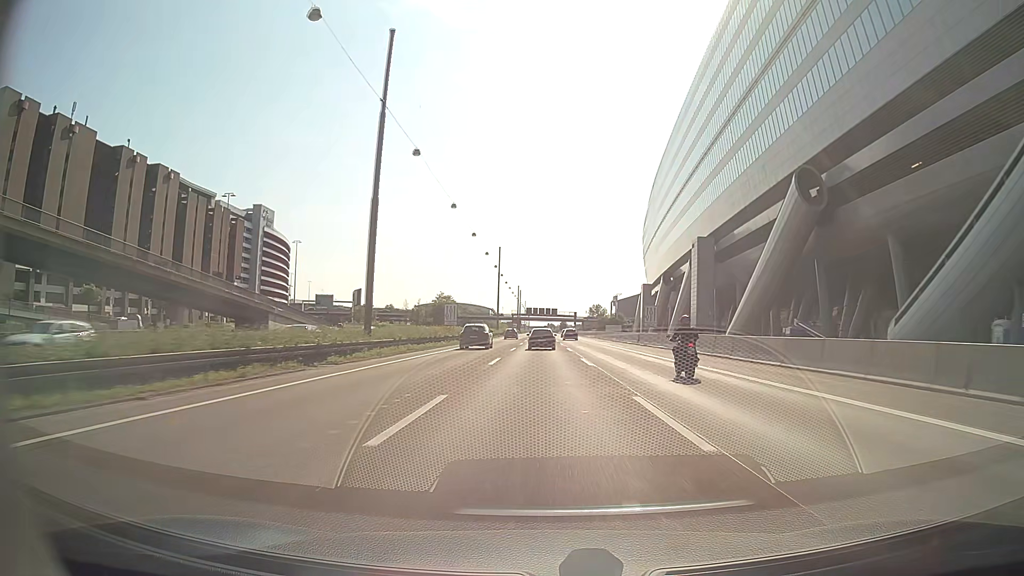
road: motorway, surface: asphalt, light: Day
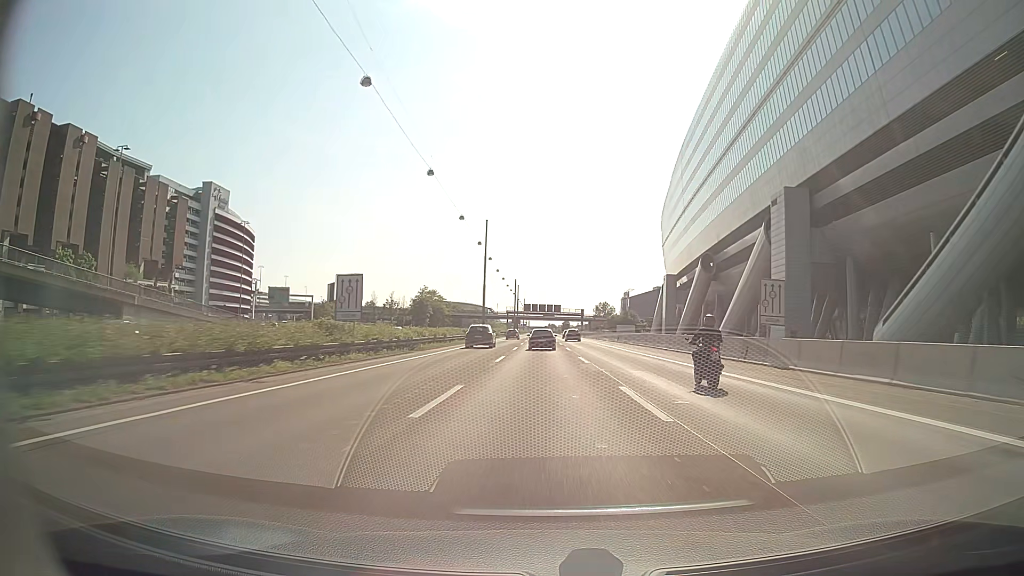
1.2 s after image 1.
(-0.1, +33.3) m; 0°
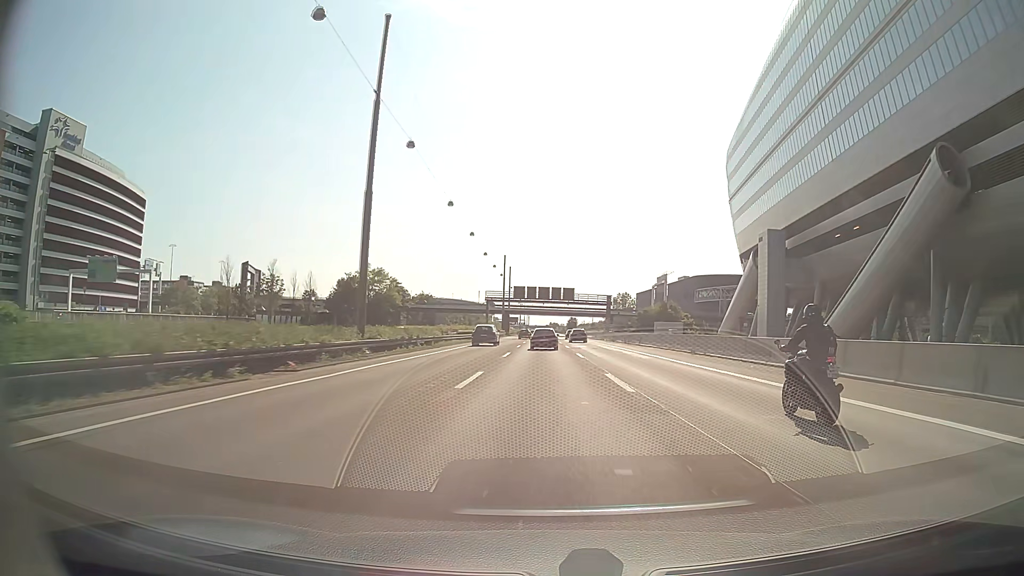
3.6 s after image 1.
(-0.5, +67.4) m; 0°
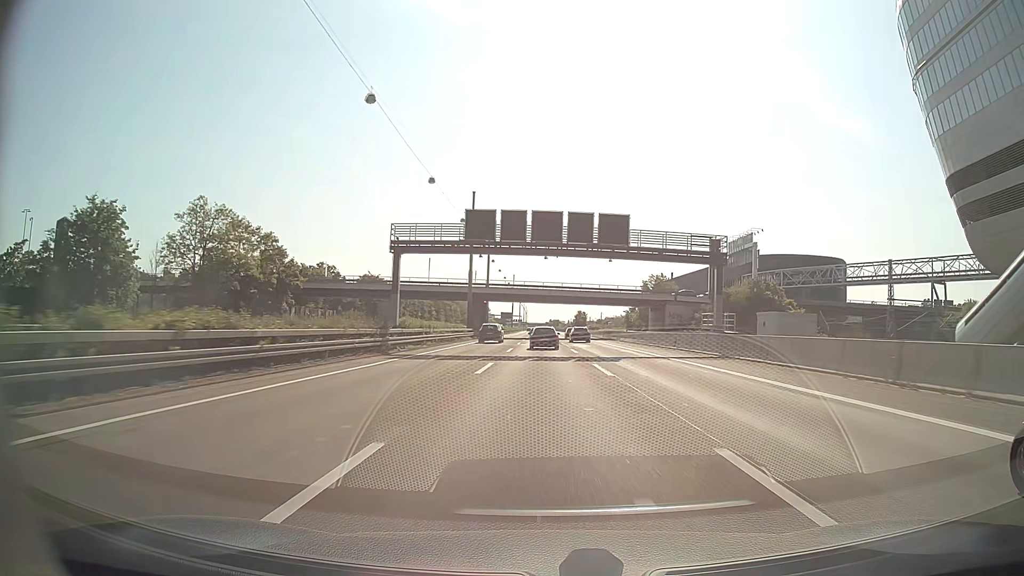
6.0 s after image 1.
(-0.1, +67.1) m; 0°
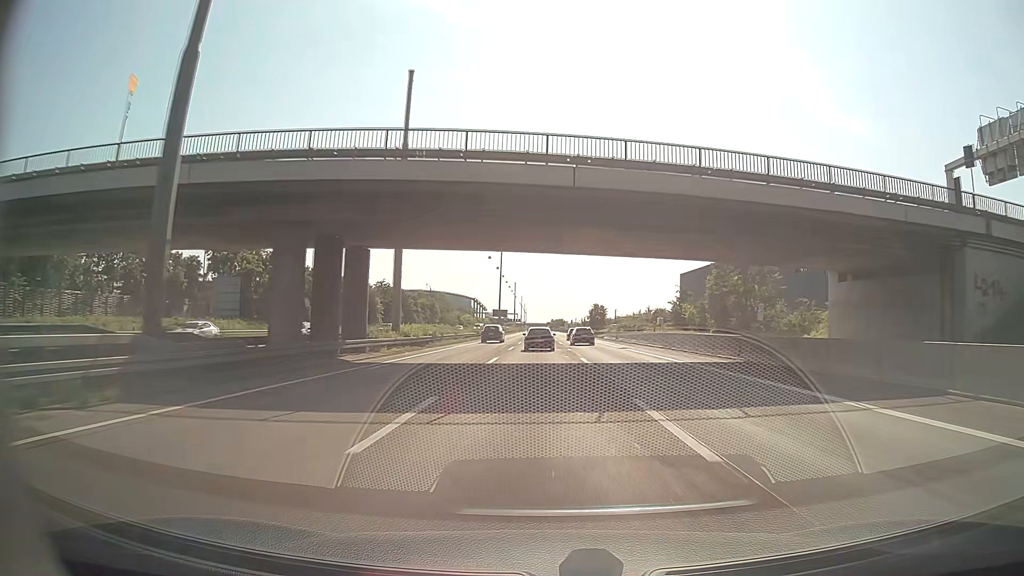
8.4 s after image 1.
(+0.1, +66.3) m; 0°
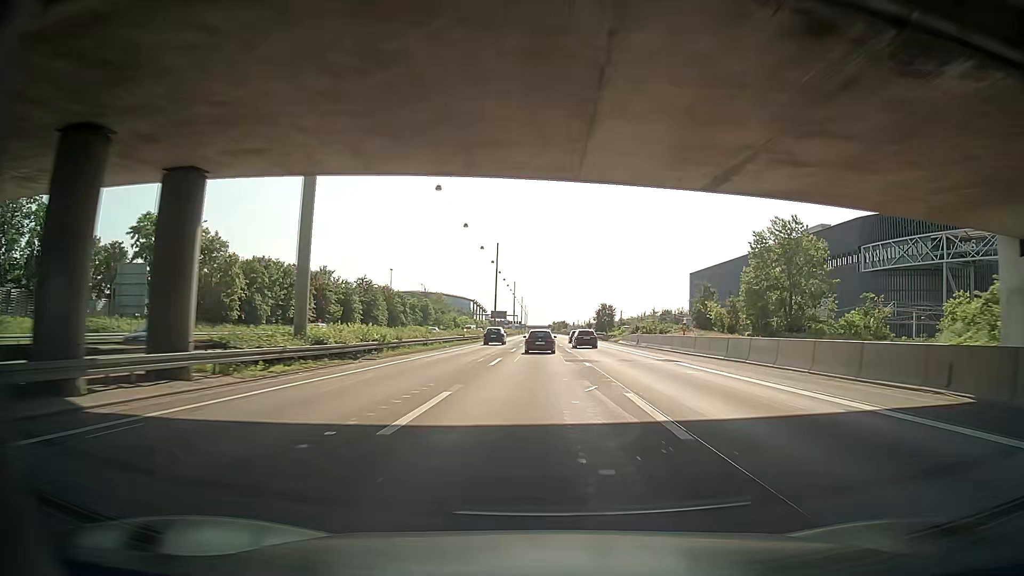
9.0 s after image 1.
(0.0, +16.5) m; 0°
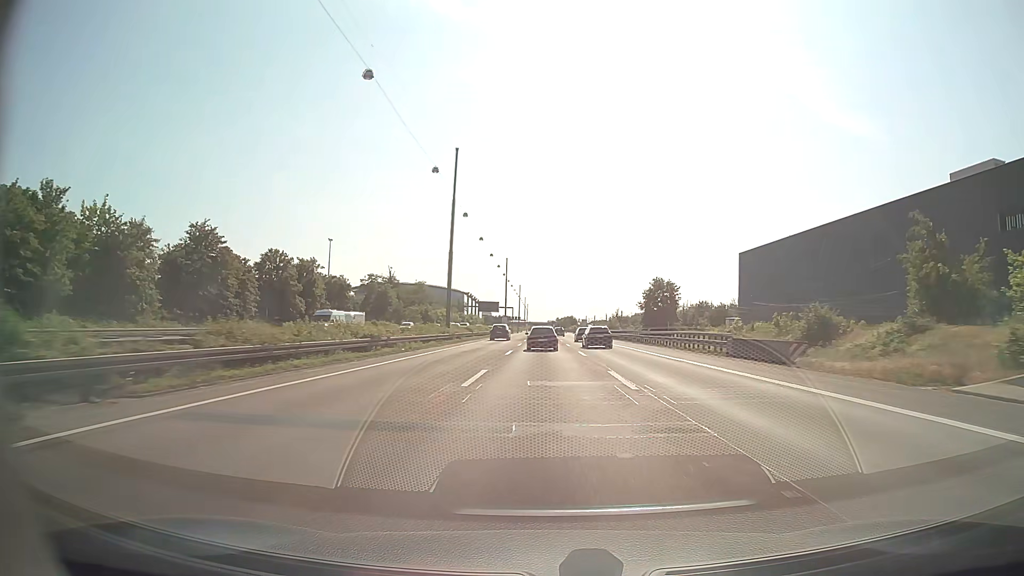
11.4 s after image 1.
(-0.3, +65.4) m; 0°
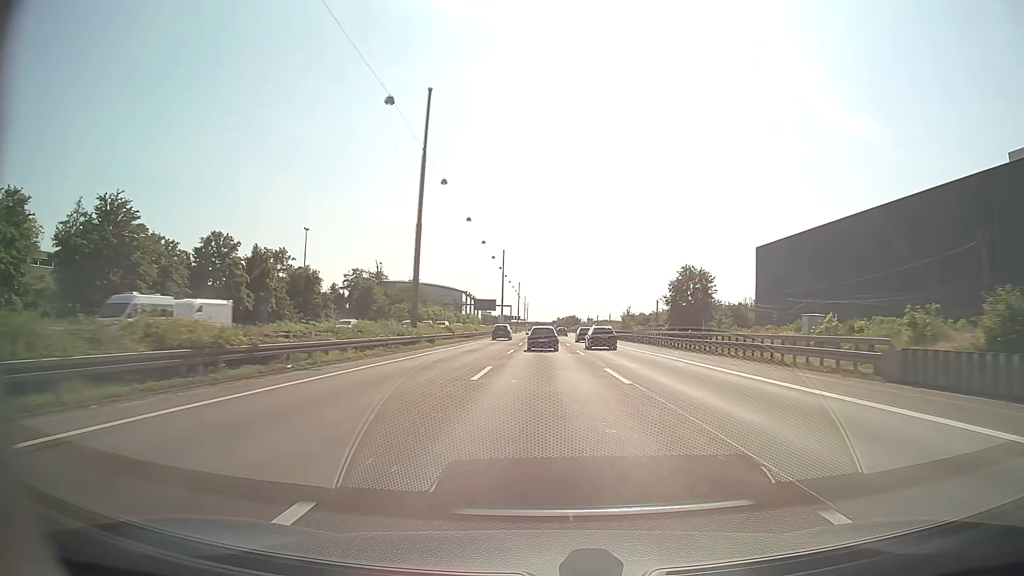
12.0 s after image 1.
(0.0, +16.3) m; 0°
(0, +10) (0, +20) (0, +30) (0, +40) (0, +50) (0, +60) (0, +70) (0, +80) (0, +90) (0, +100) m
